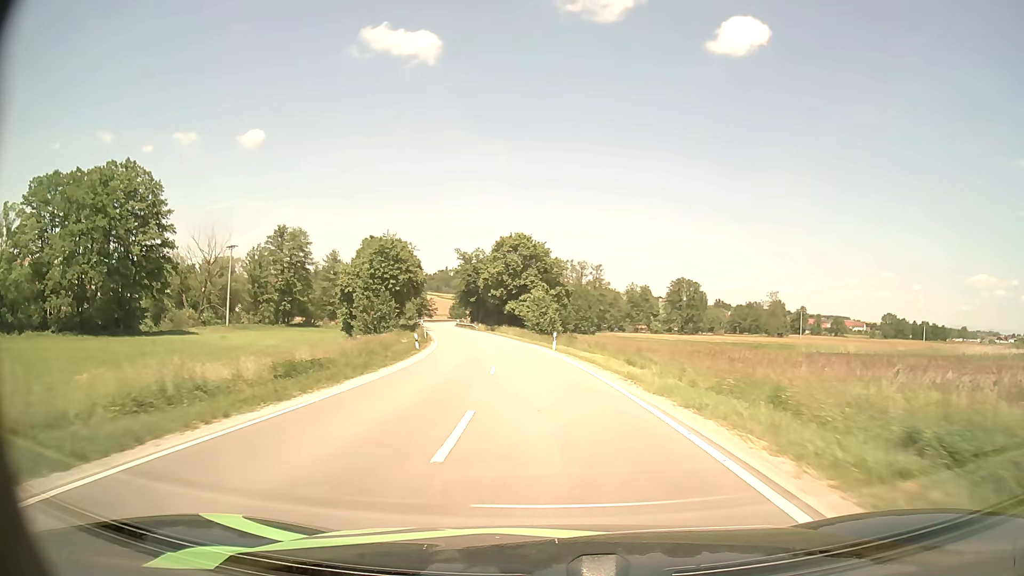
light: Day
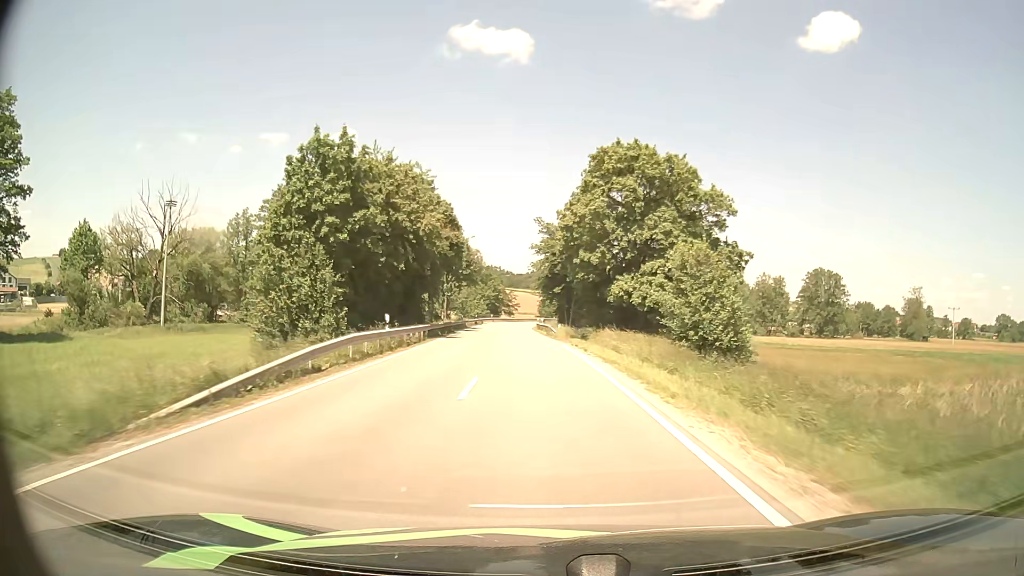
(-2.7, +43.8) m; -8°
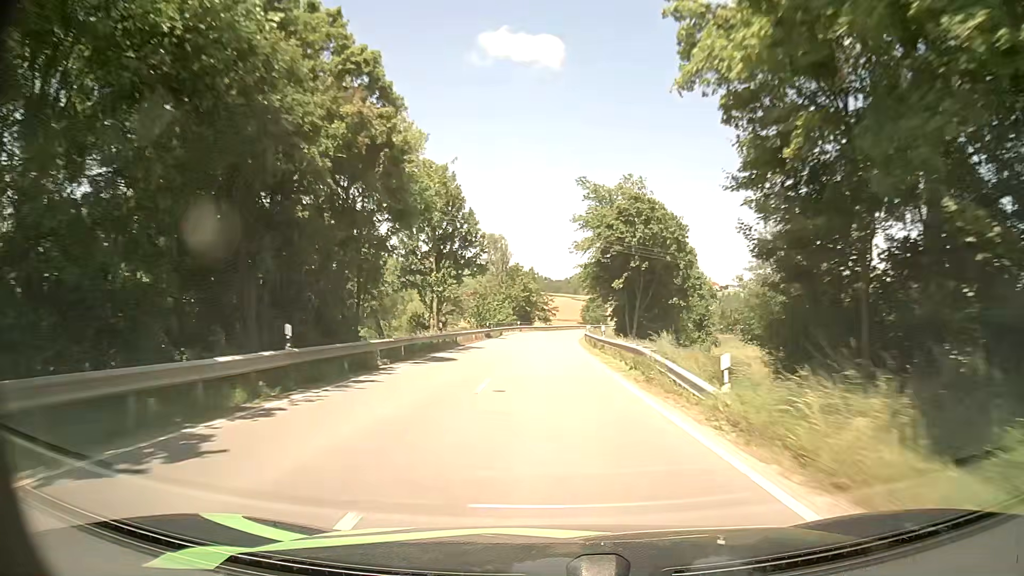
(-1.4, +34.4) m; -3°
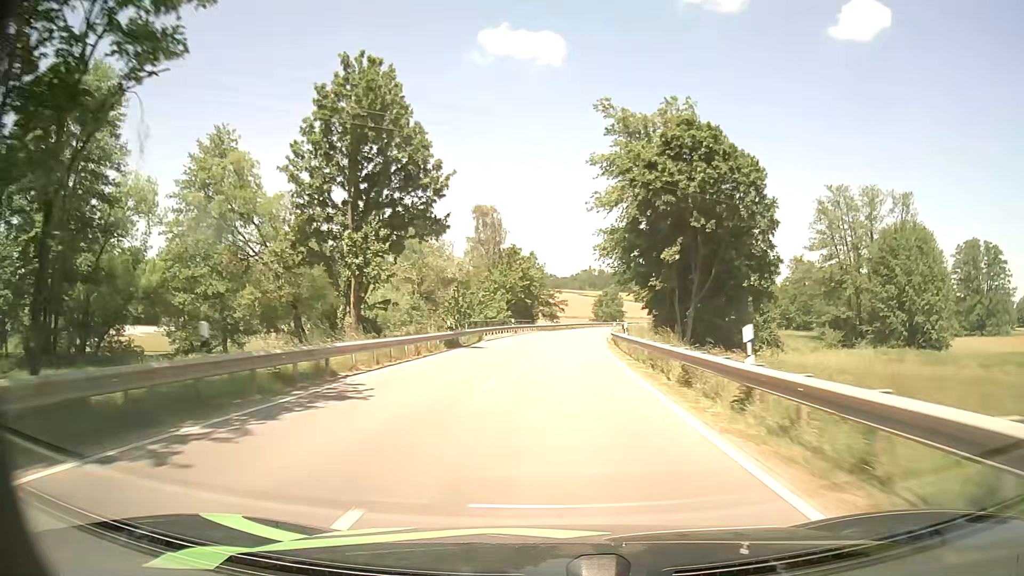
(-0.3, +24.4) m; -1°
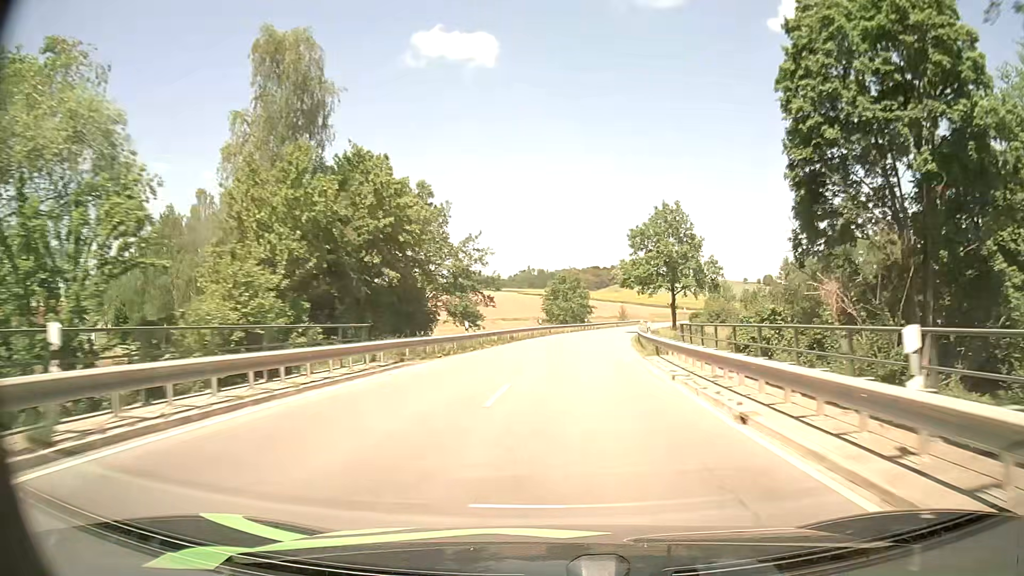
(+1.4, +50.1) m; +4°
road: secondary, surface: asphalt
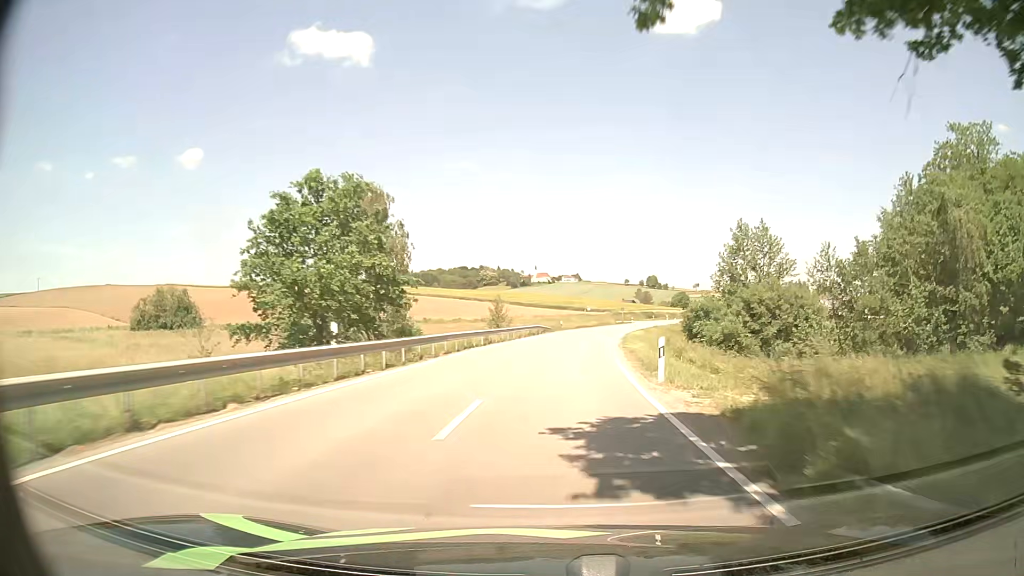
(+6.4, +62.8) m; +11°
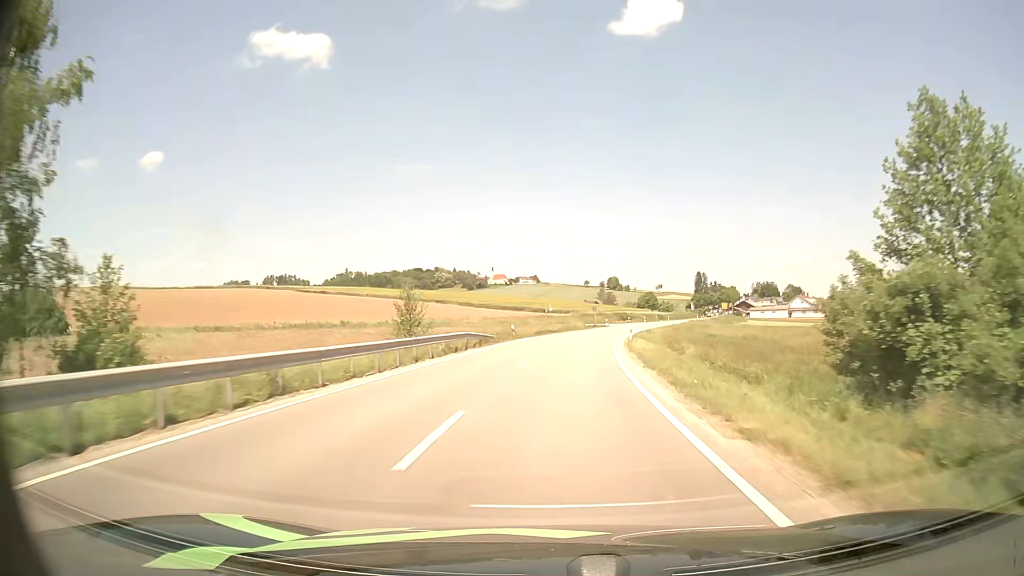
(+1.0, +25.3) m; +4°
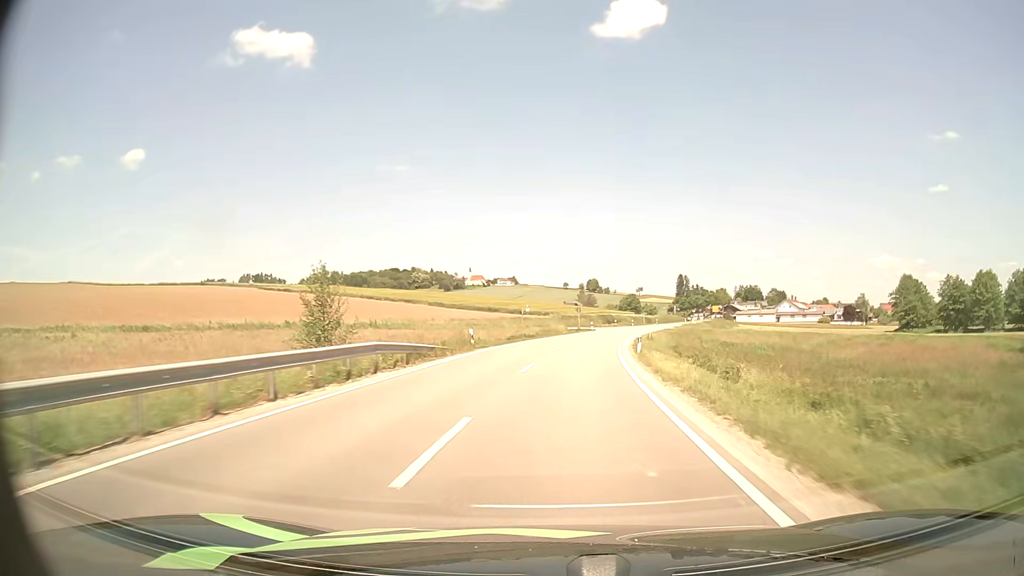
(+0.1, +12.7) m; +1°
(0, +10) (+1, +20) (+2, +30) (+3, +40) (+4, +50) (+6, +60) (+8, +69) (+10, +79) (+13, +89) (+16, +98) m
